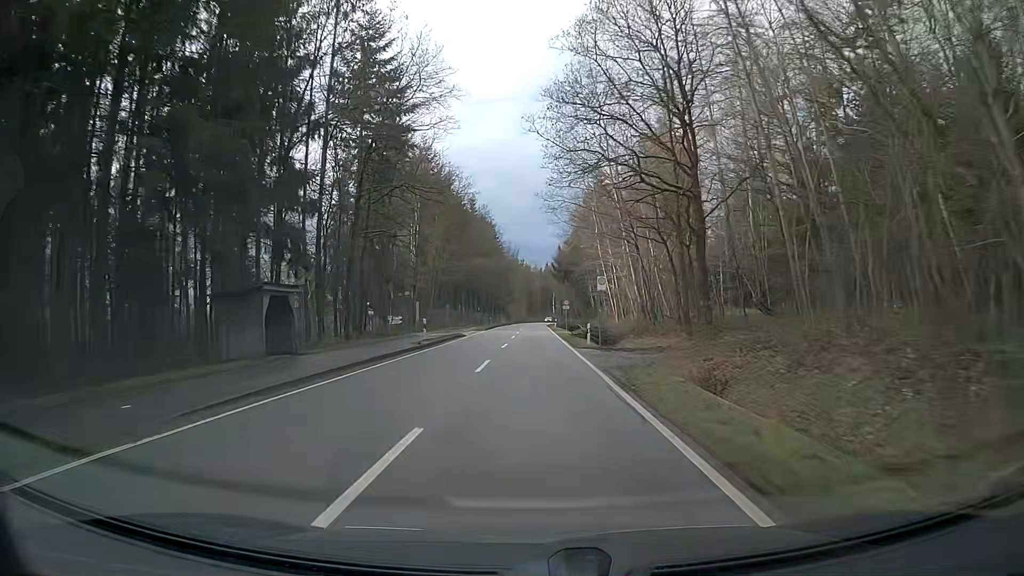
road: tertiary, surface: asphalt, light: Day
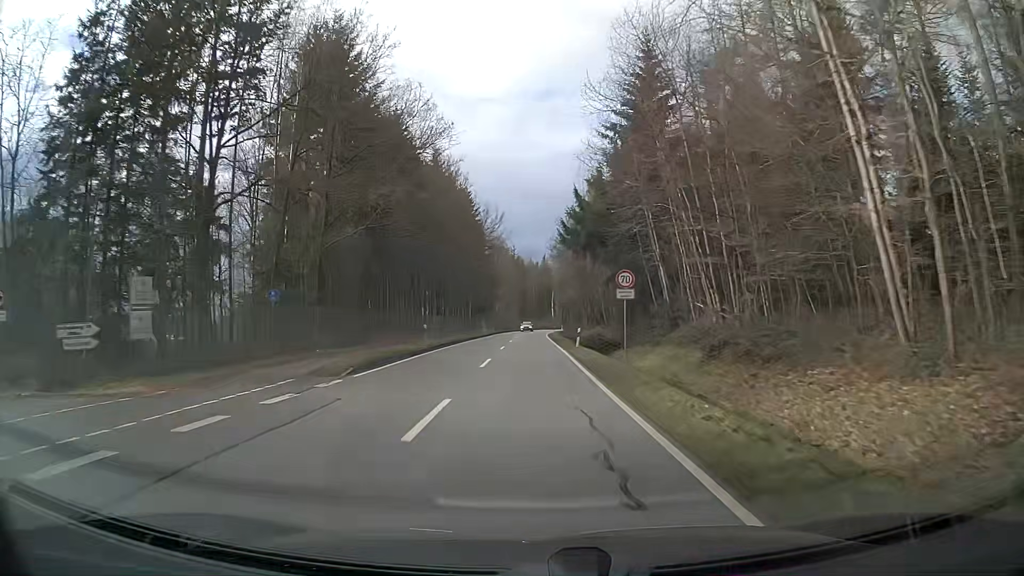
(-0.4, +44.6) m; 0°
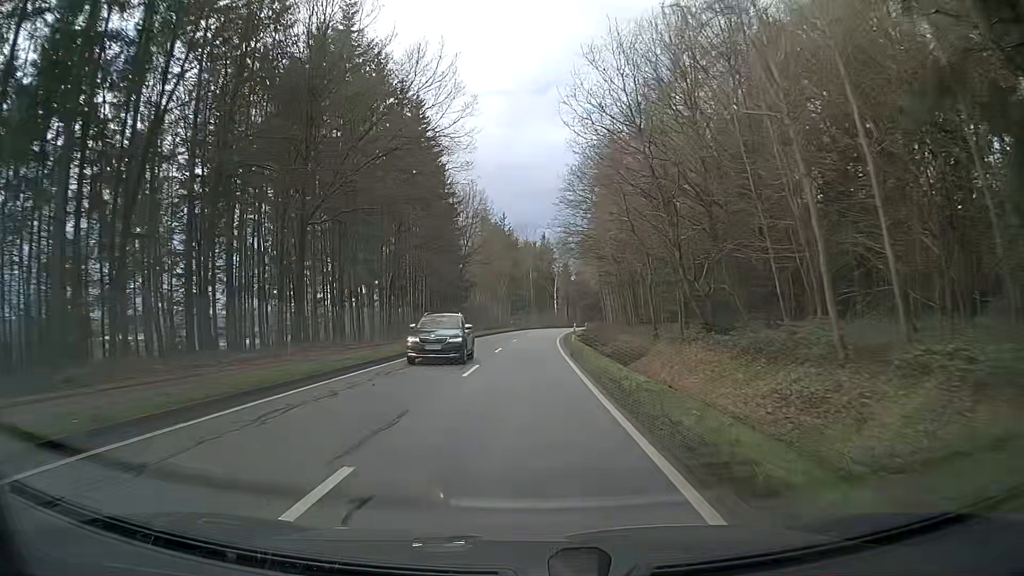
(0.0, +43.8) m; 0°
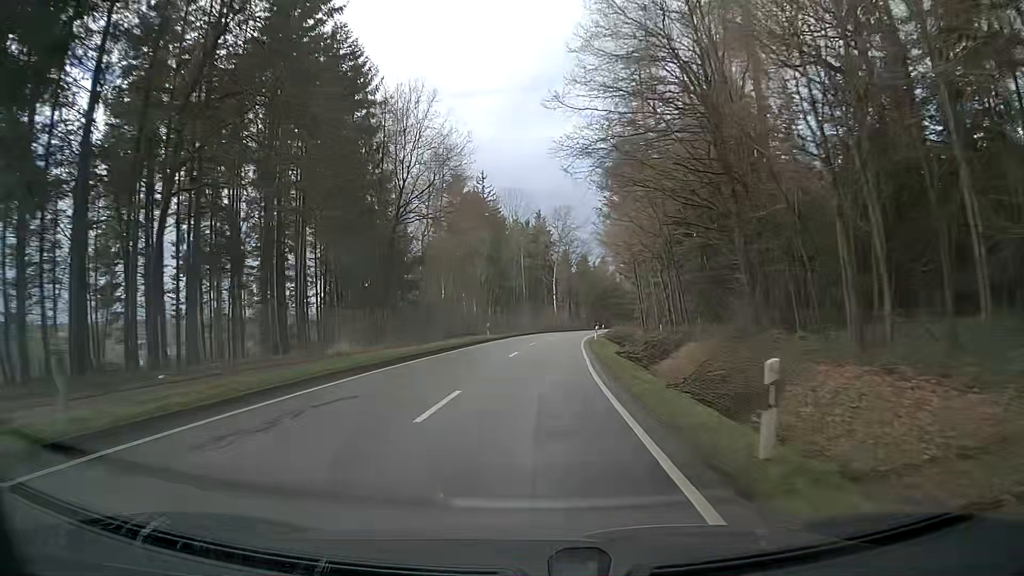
(+0.1, +33.6) m; 0°
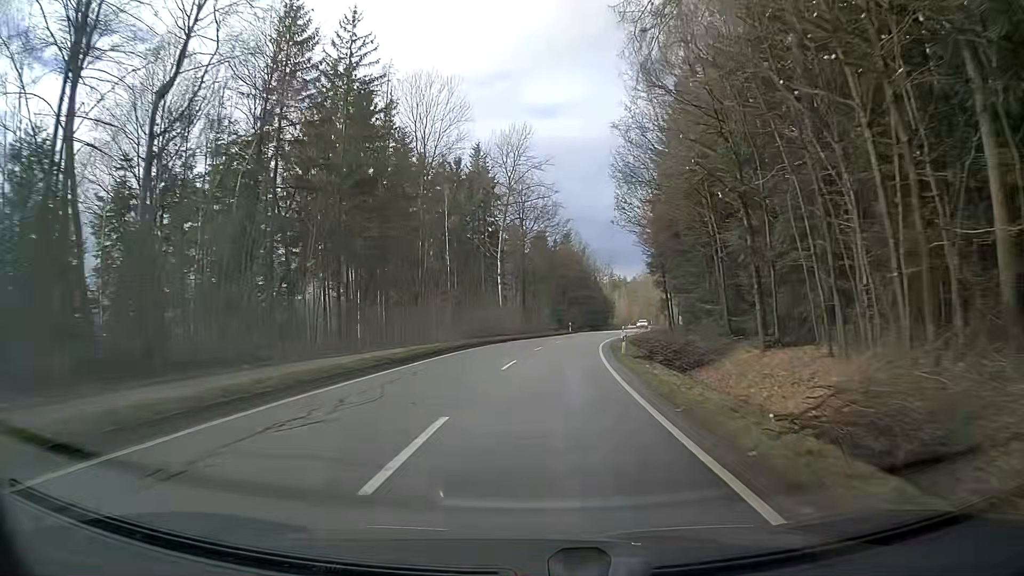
(+1.4, +44.7) m; +5°
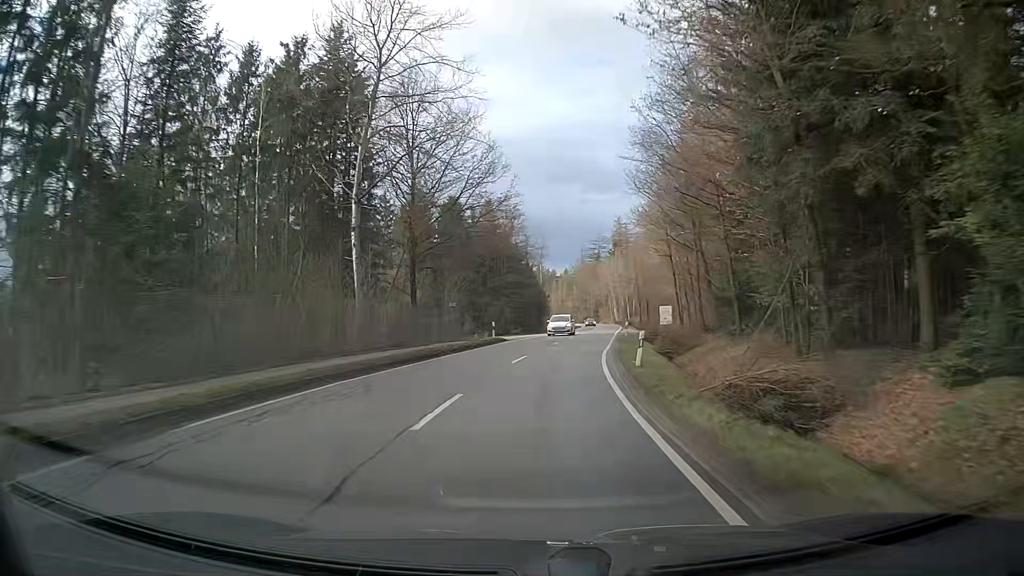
(+1.8, +33.0) m; +7°
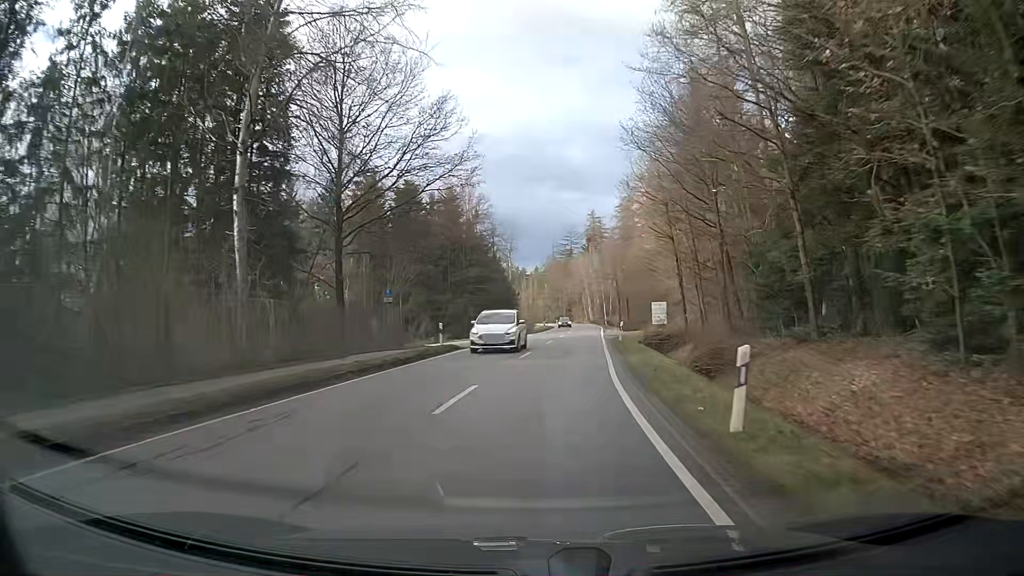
(+0.2, +11.0) m; +2°
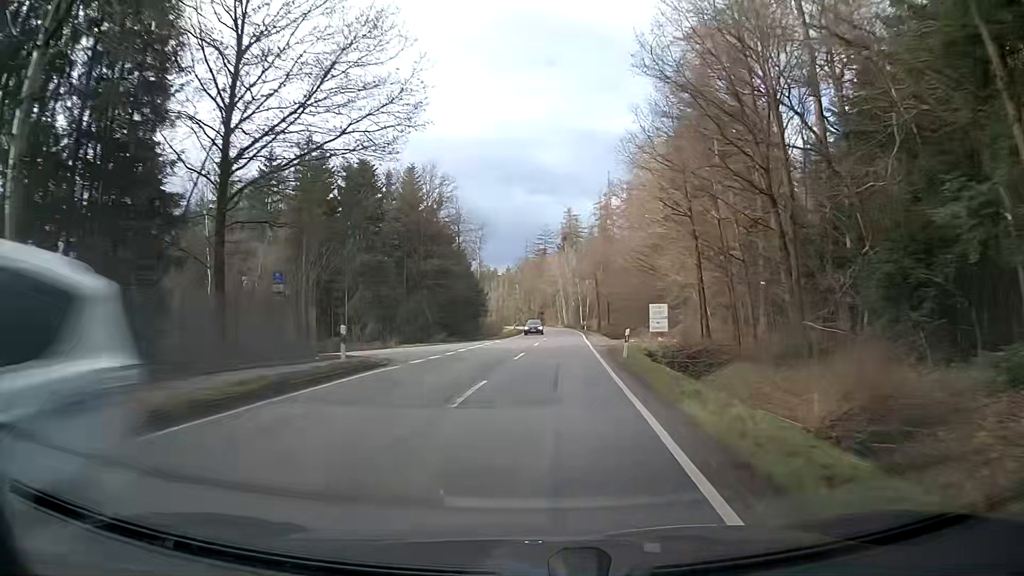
(+0.2, +11.0) m; +2°
